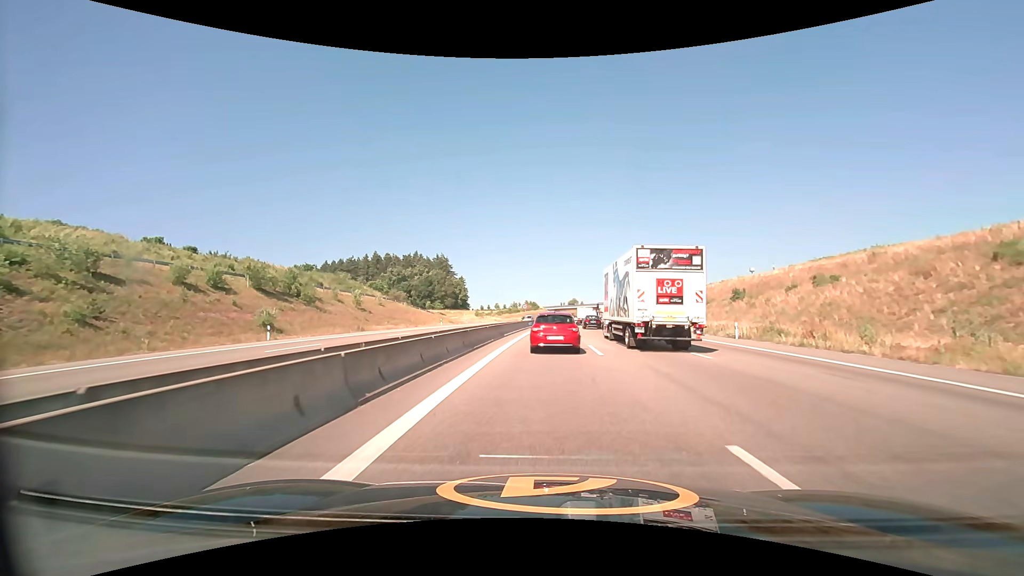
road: motorway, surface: asphalt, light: Day
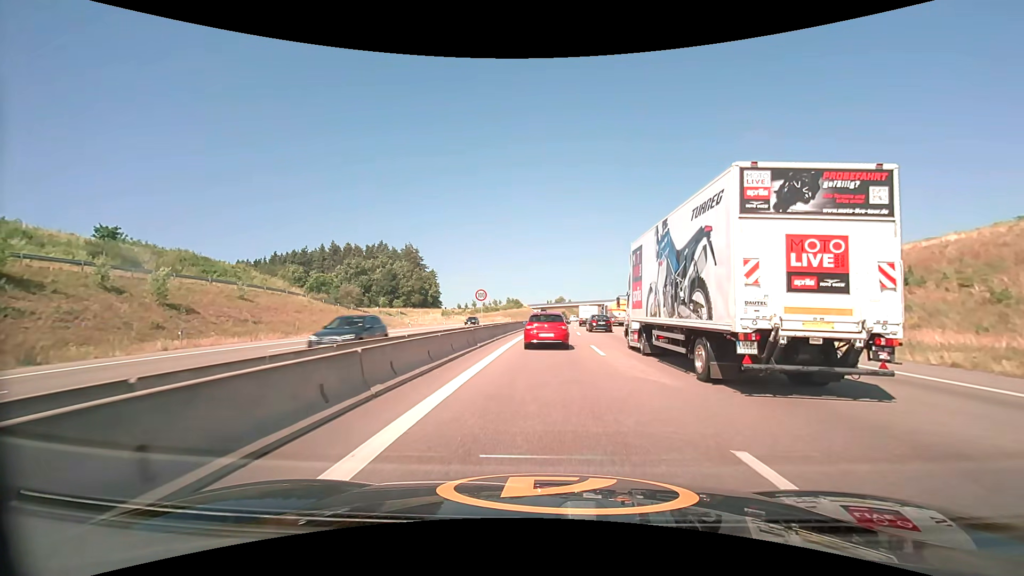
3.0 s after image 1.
(+0.7, +35.3) m; +2°
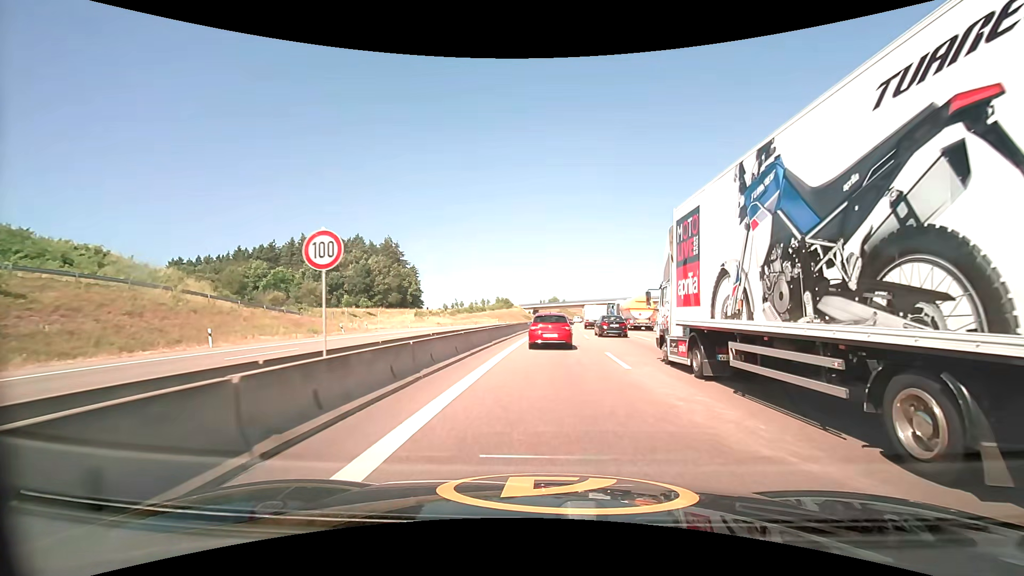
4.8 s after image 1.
(+0.2, +21.6) m; +1°
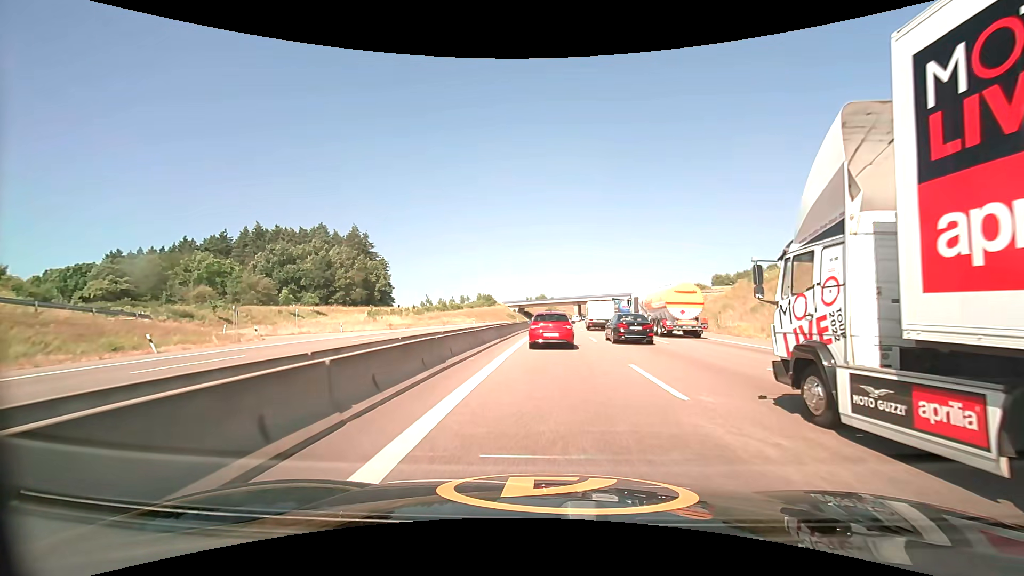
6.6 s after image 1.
(+0.3, +22.5) m; +2°
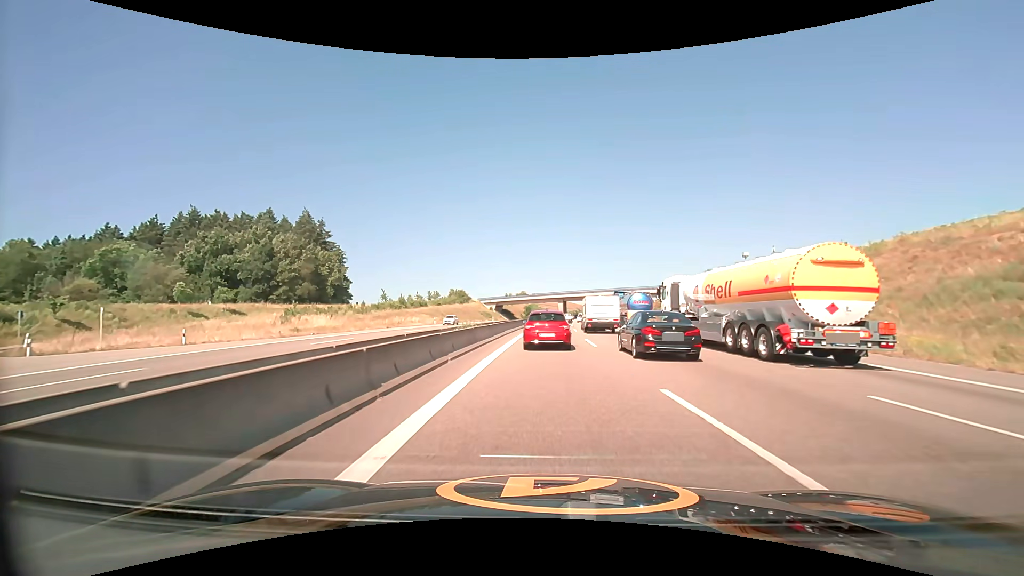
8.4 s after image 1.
(+0.2, +22.2) m; +2°
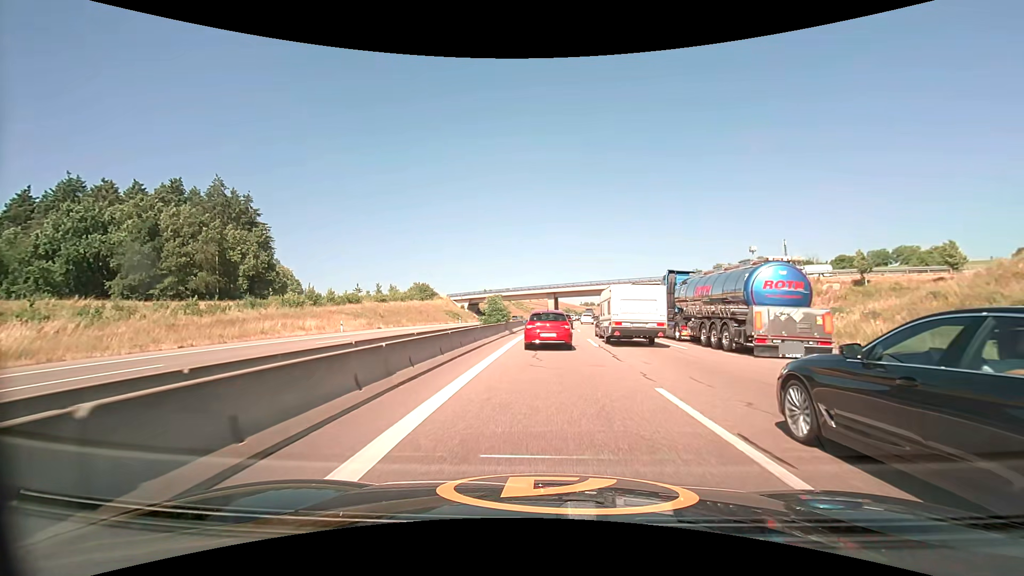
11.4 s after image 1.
(+0.3, +34.8) m; +2°
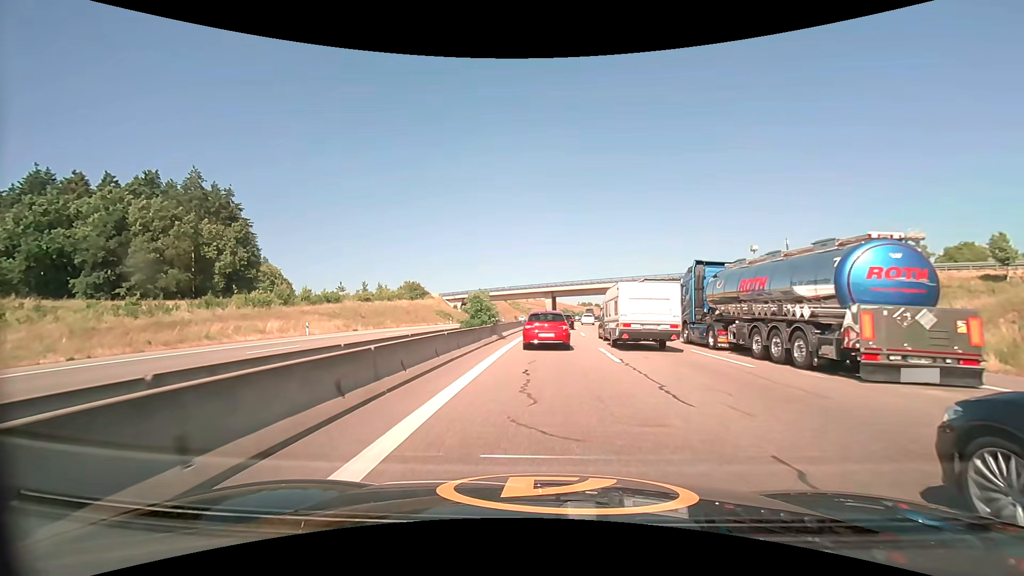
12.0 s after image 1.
(0.0, +6.6) m; 0°
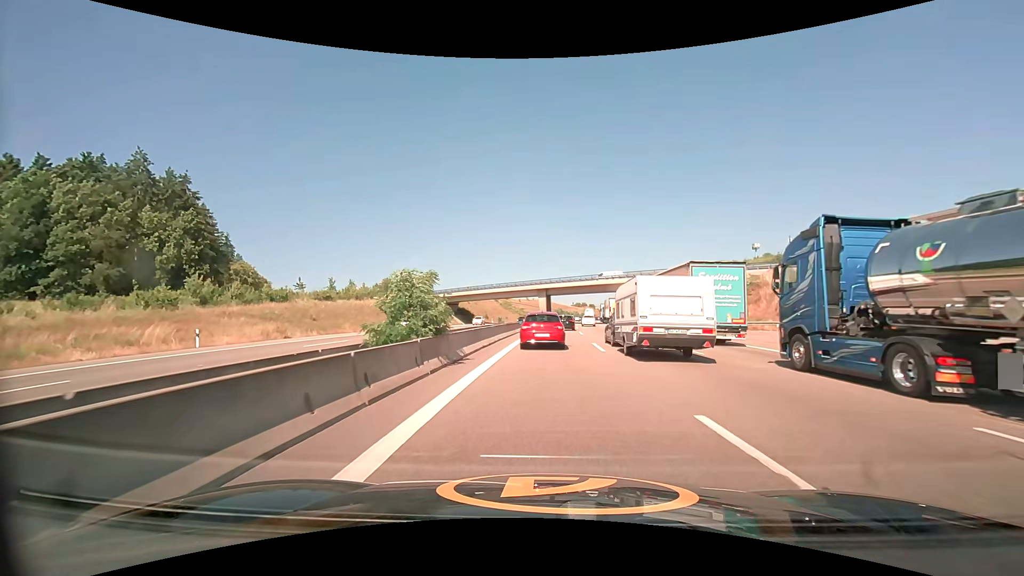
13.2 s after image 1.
(+0.1, +13.0) m; +1°
(0, +10) (0, +20) (+1, +30) (+1, +40) (+1, +50) (+2, +60) (+3, +70) (+3, +80) (+4, +90) (+5, +100) m
